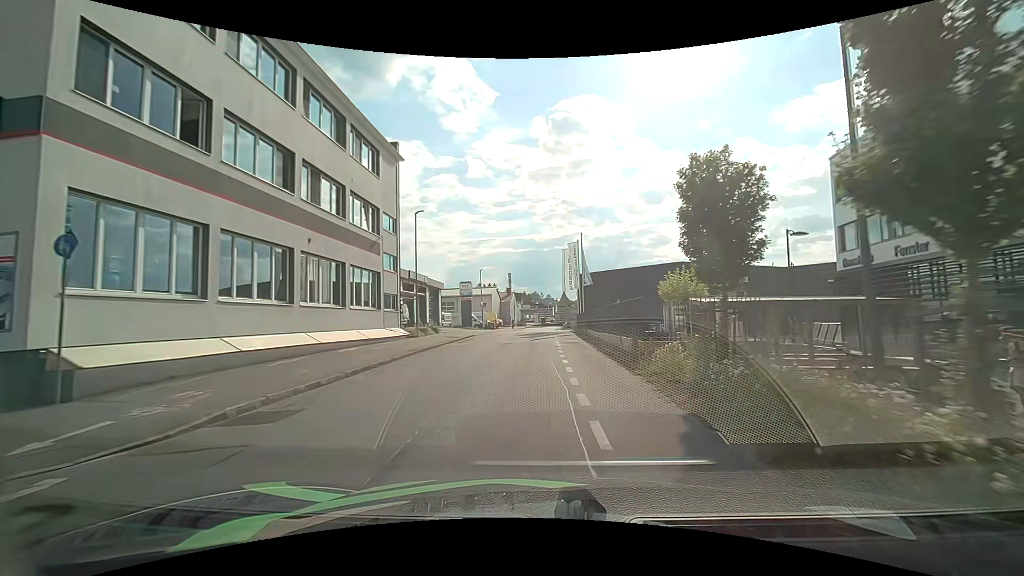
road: residential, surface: asphalt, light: Day
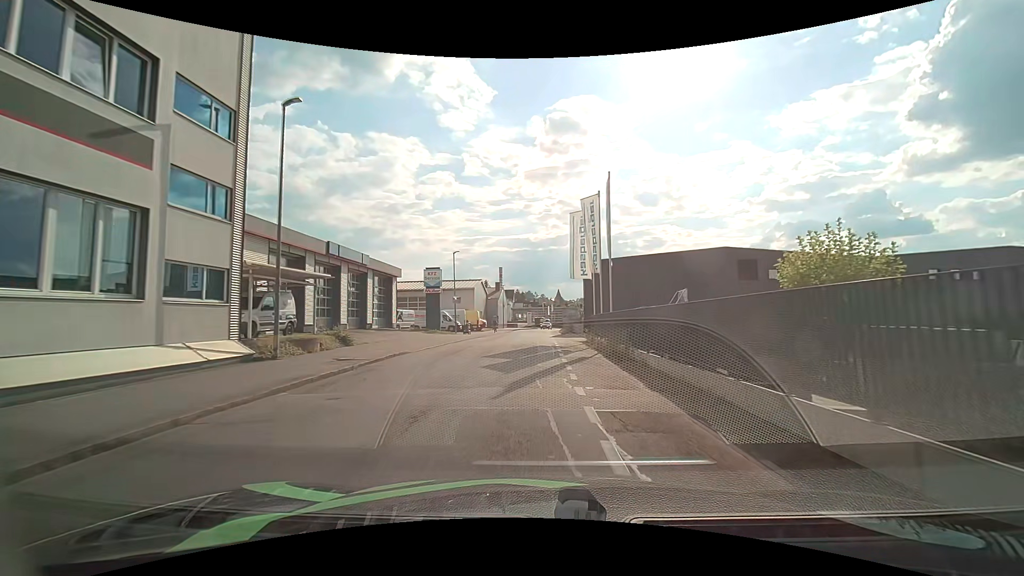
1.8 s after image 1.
(+0.2, +16.8) m; +2°
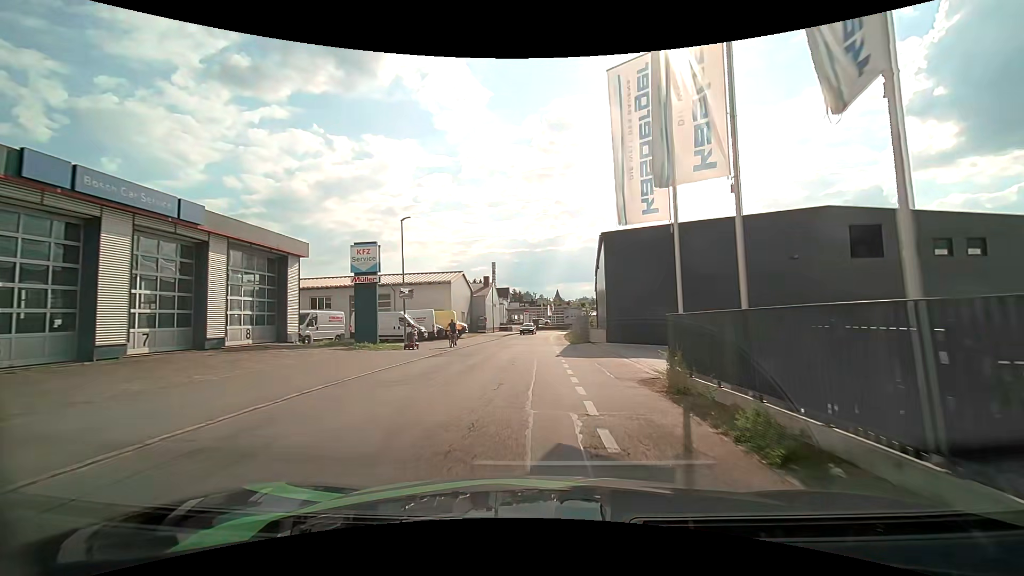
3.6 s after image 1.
(-0.1, +17.3) m; 0°
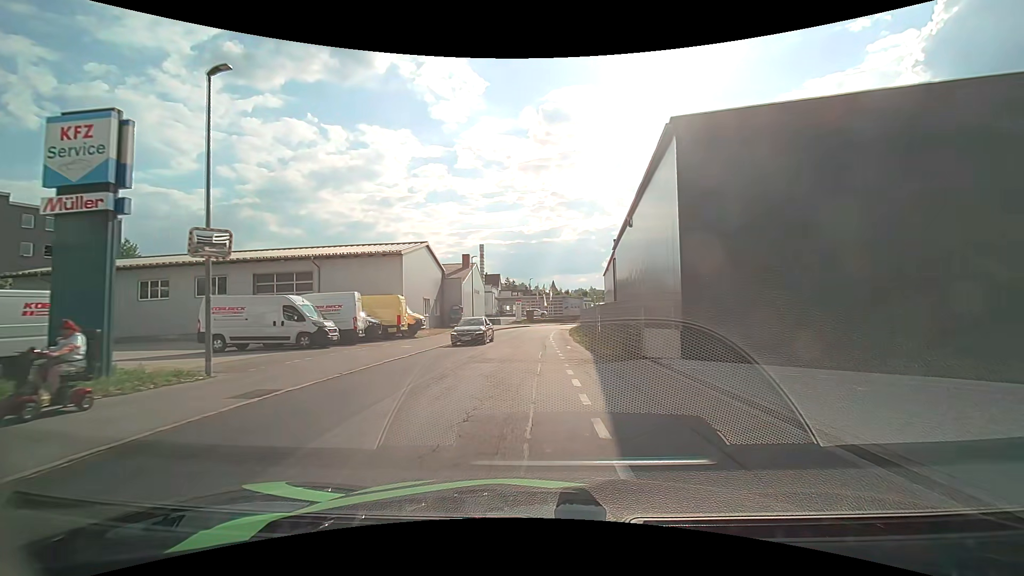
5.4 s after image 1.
(0.0, +17.6) m; 0°
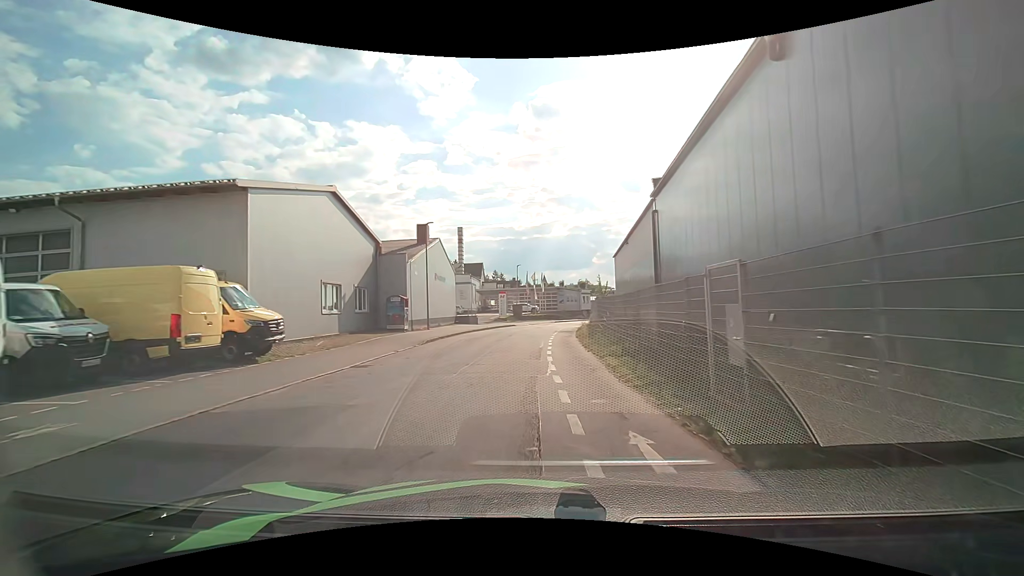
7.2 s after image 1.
(+0.3, +18.2) m; +3°
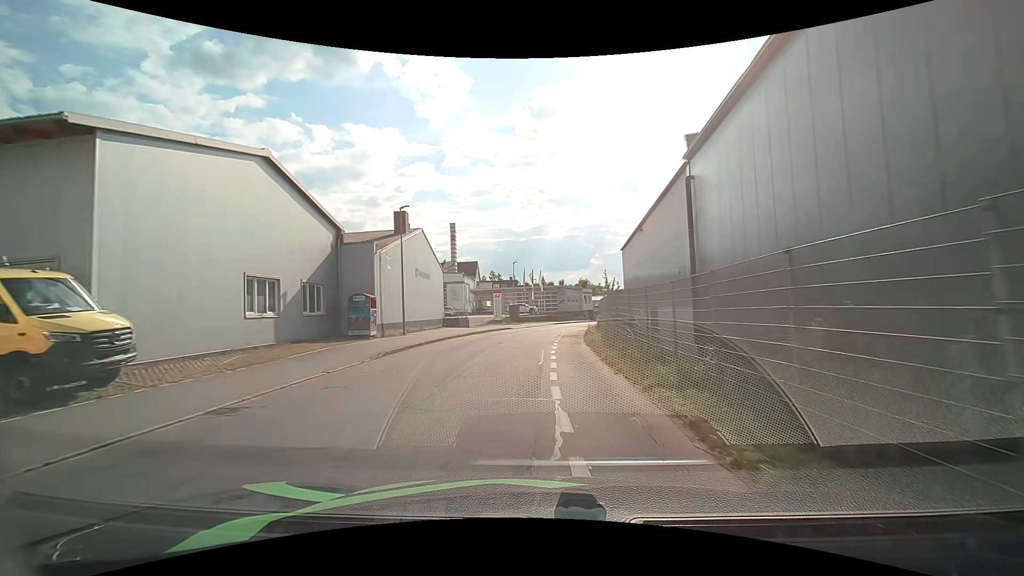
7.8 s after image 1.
(0.0, +6.1) m; 0°
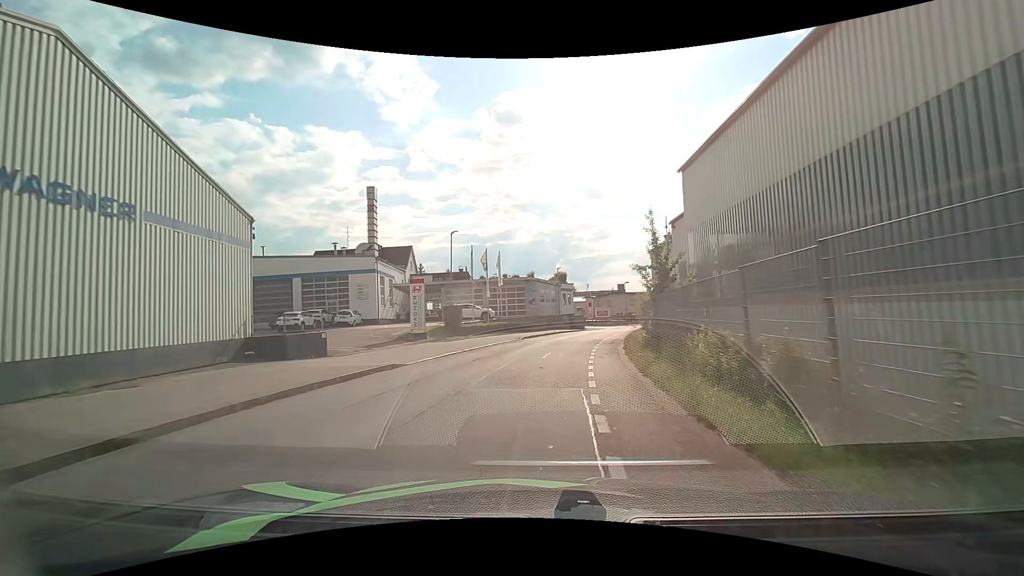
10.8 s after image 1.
(+0.2, +28.1) m; +2°
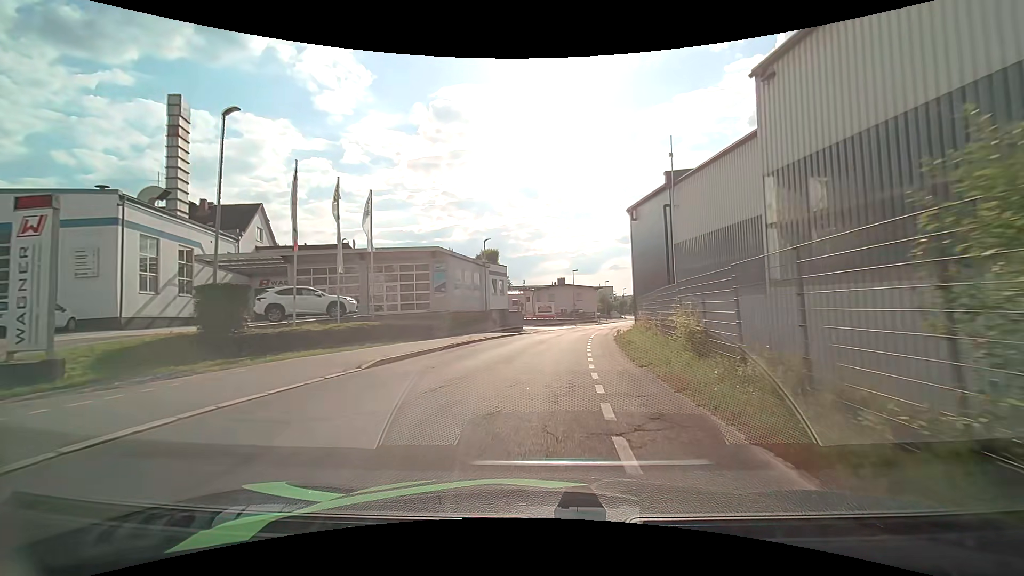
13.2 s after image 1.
(+1.5, +21.9) m; +7°
(0, +10) (+1, +20) (+2, +30) (+4, +40) (+6, +49) (+9, +59) (+12, +69) (+15, +78) (+18, +88) (+21, +97) m
